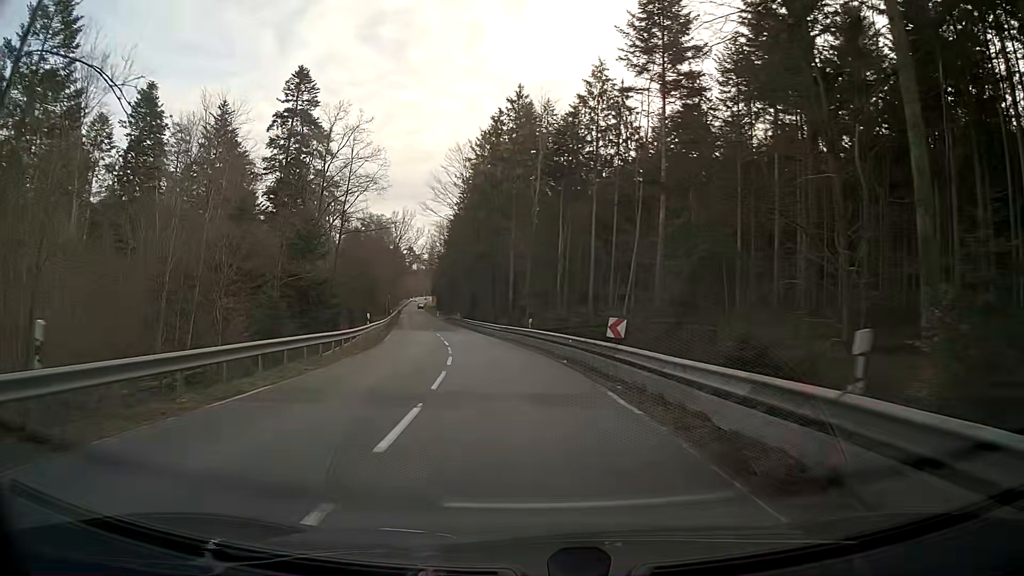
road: secondary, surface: asphalt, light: Day
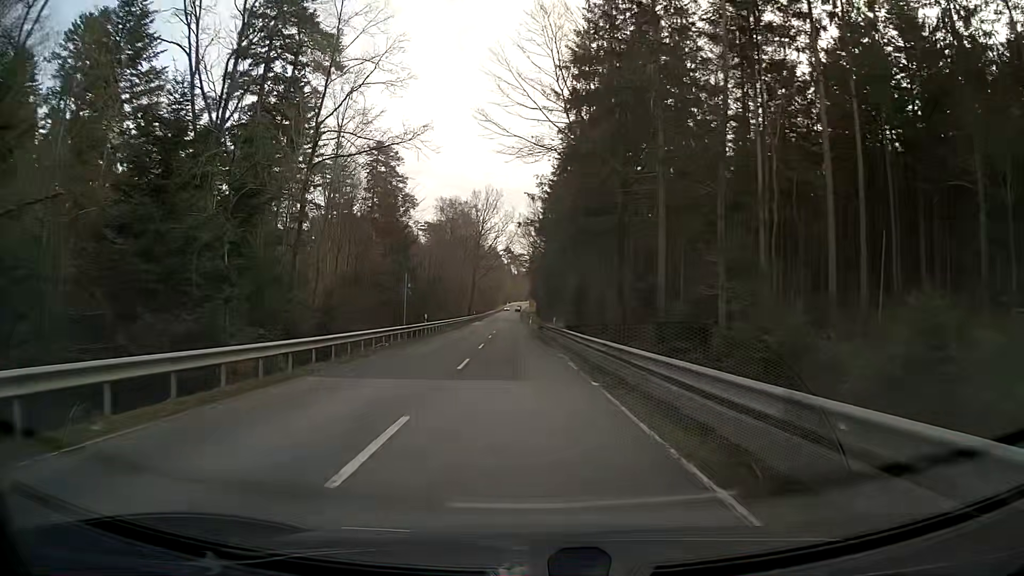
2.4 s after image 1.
(-3.2, +36.8) m; -9°
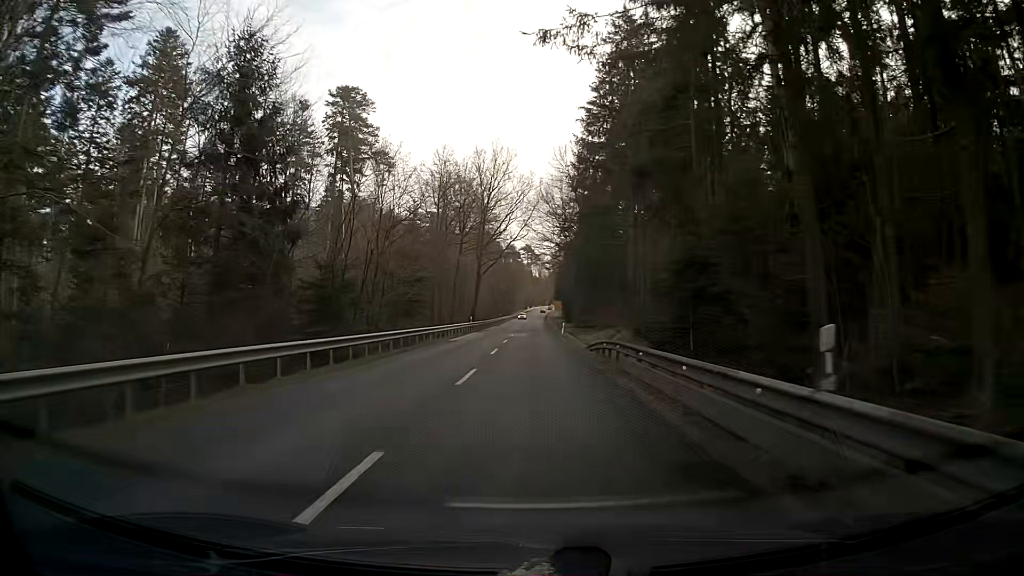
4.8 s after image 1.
(-0.6, +38.0) m; -1°
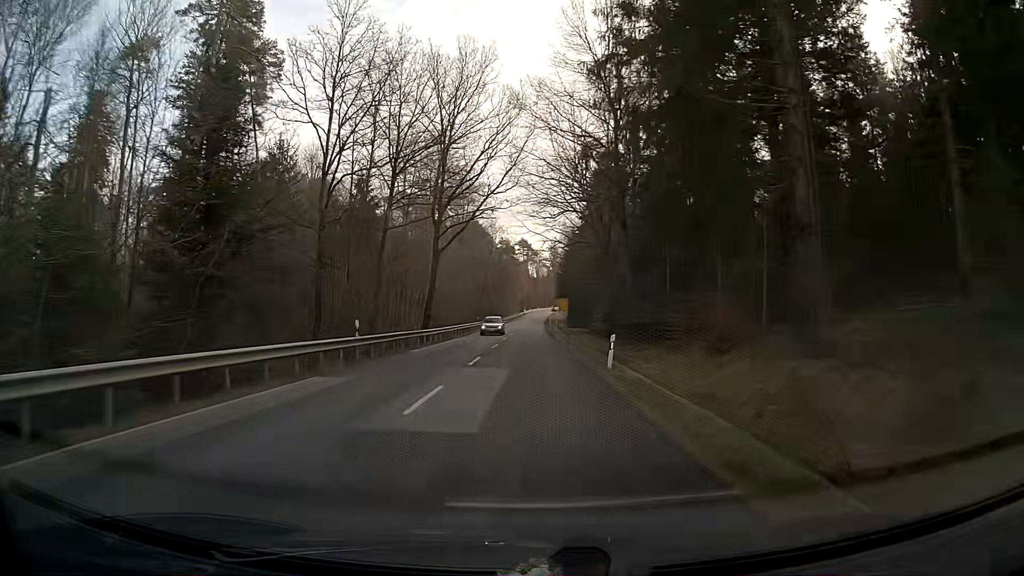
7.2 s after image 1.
(+0.1, +38.4) m; -1°
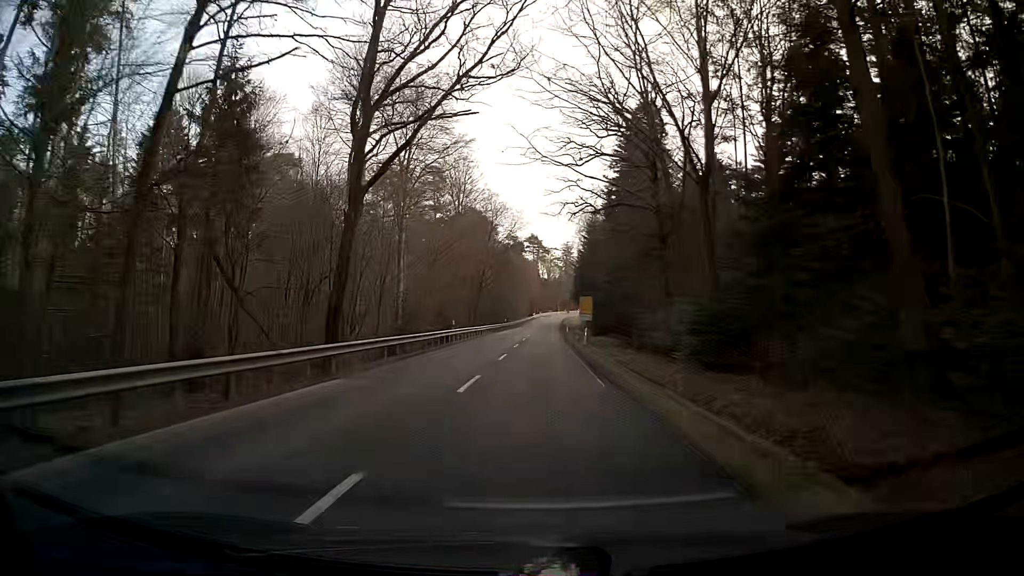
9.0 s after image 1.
(-0.3, +28.7) m; -1°
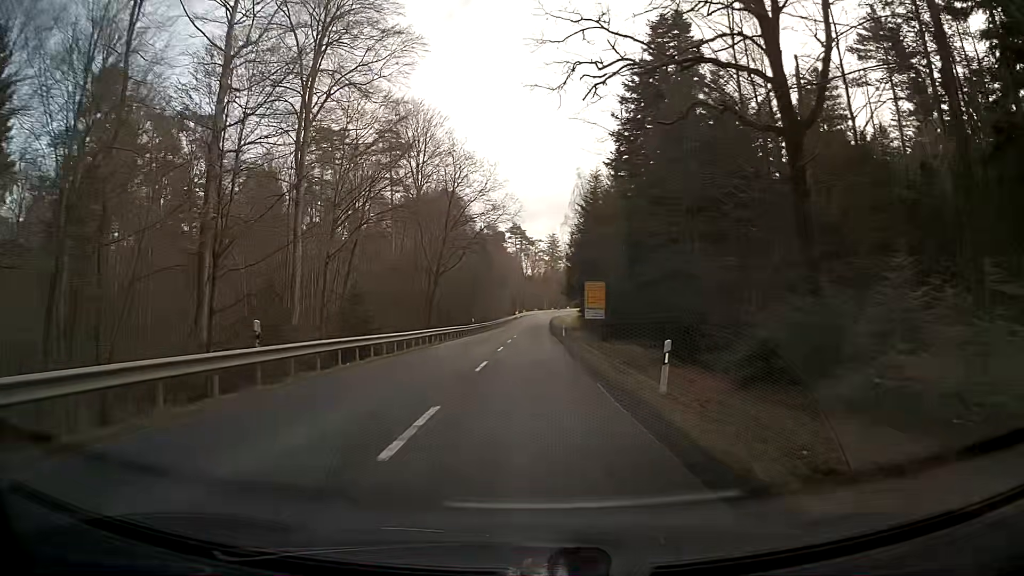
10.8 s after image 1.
(+0.3, +28.7) m; +1°
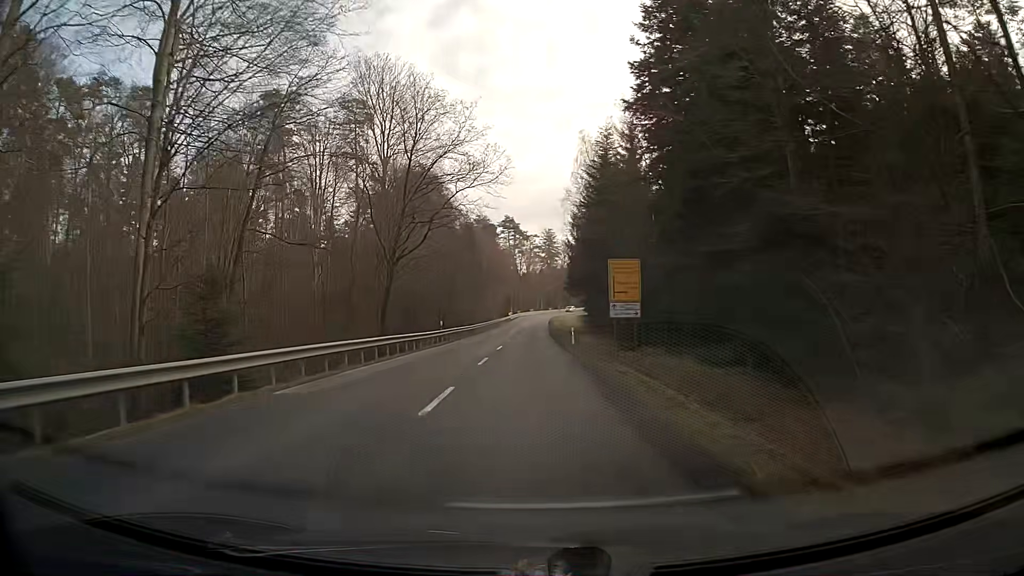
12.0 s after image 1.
(-0.1, +18.9) m; -1°
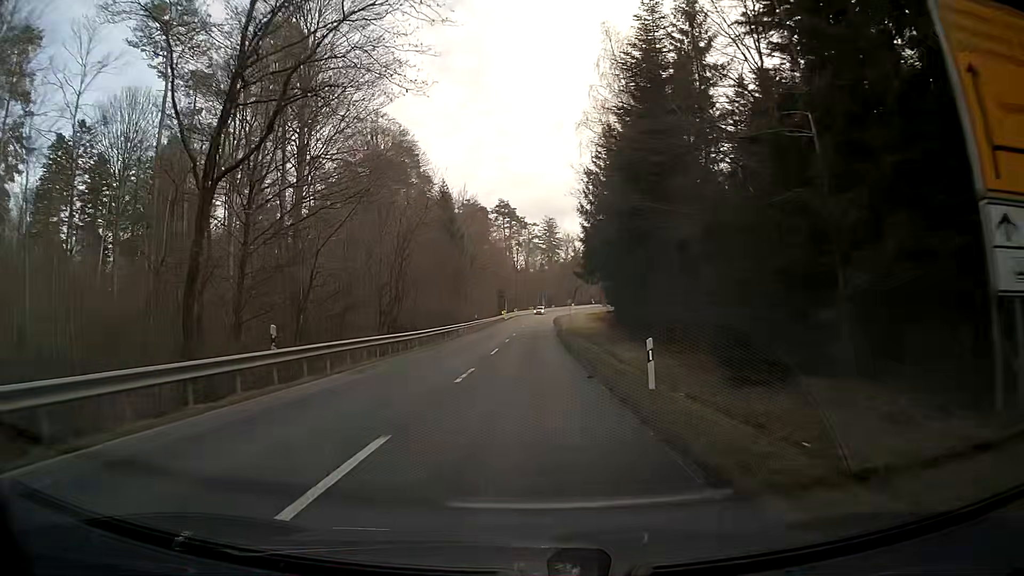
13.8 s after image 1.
(+0.2, +27.9) m; +1°
(0, +10) (0, +20) (0, +30) (0, +40) (0, +50) (+1, +60) (+1, +70) (+1, +80) (+1, +90) (+2, +100) m
